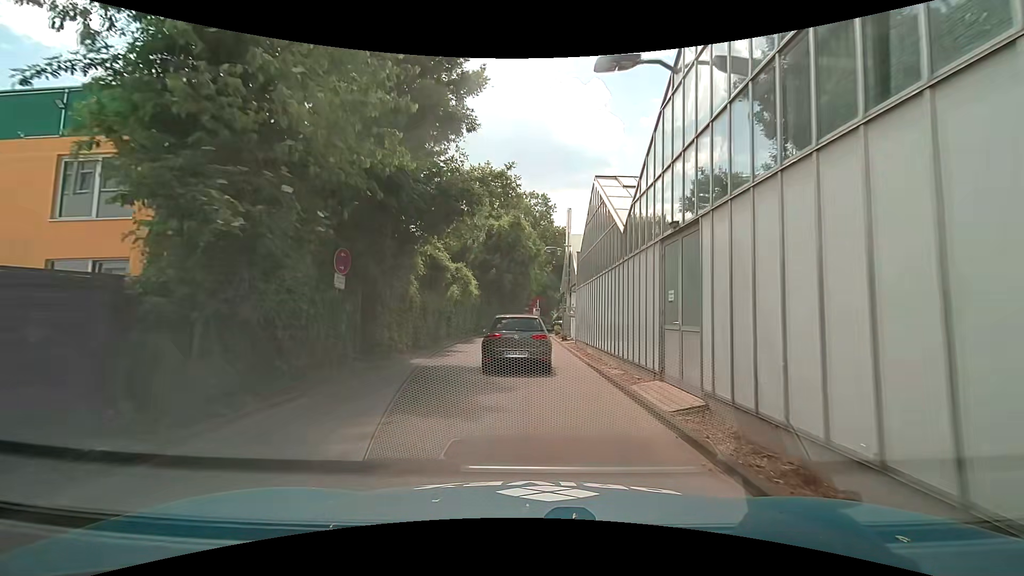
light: Day
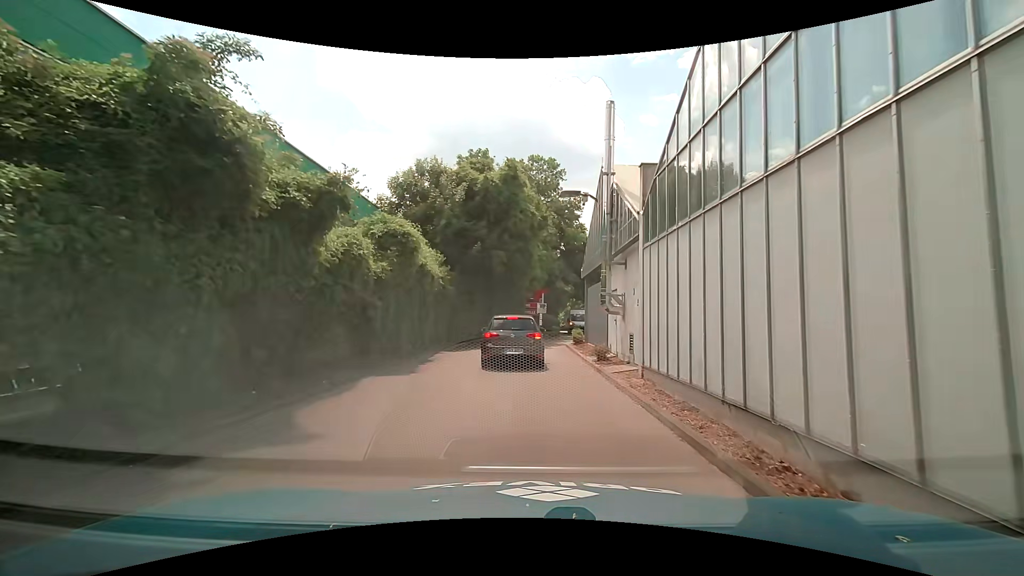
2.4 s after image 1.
(0.0, +14.3) m; -1°
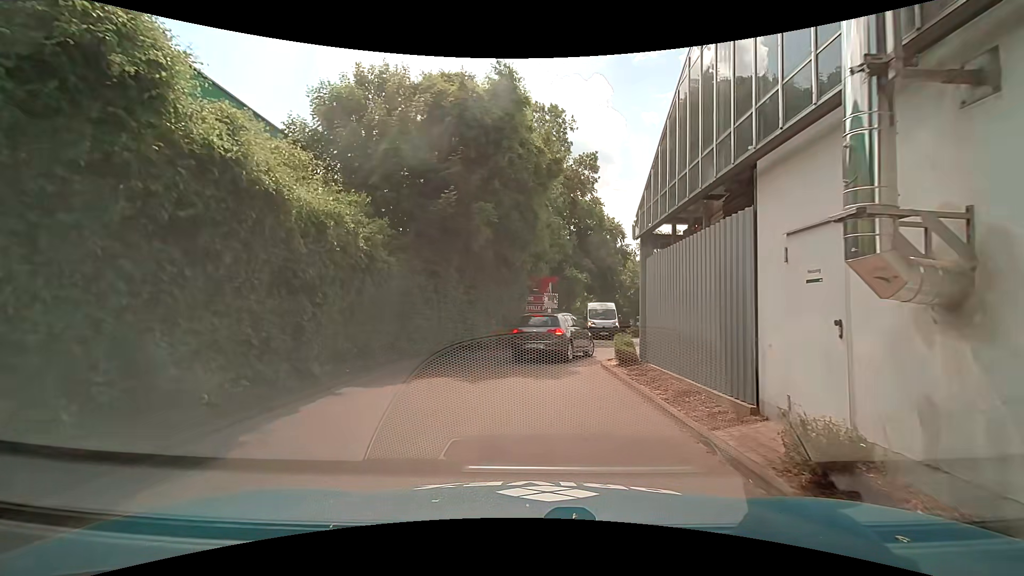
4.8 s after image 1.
(0.0, +11.0) m; +2°
